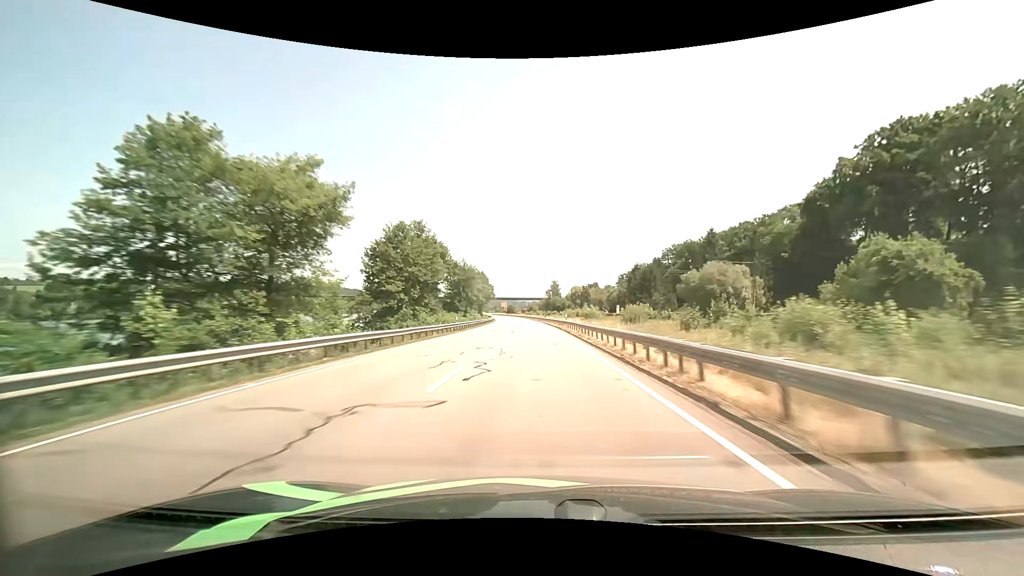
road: primary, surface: asphalt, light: Day
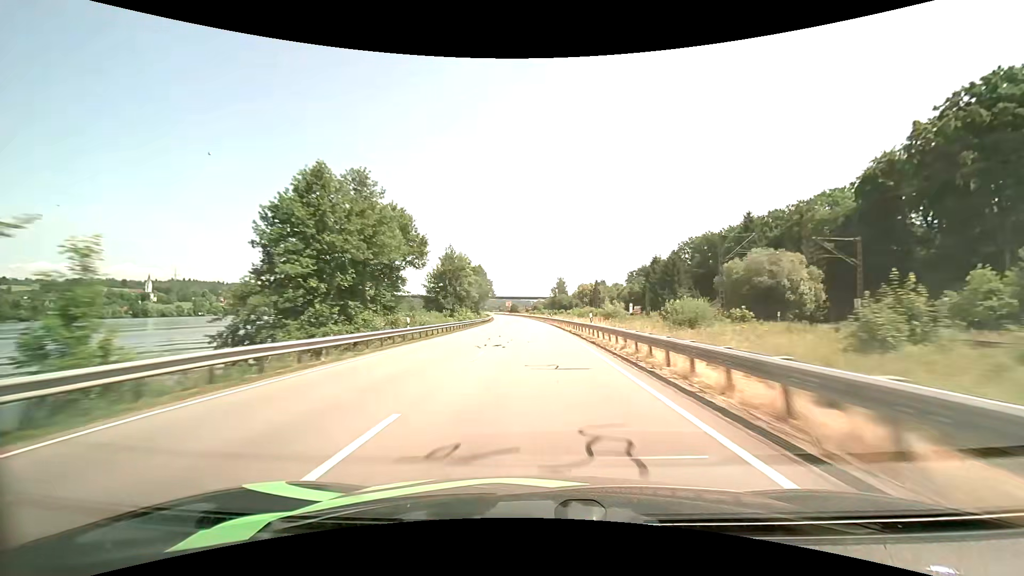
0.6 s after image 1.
(0.0, +18.0) m; 0°
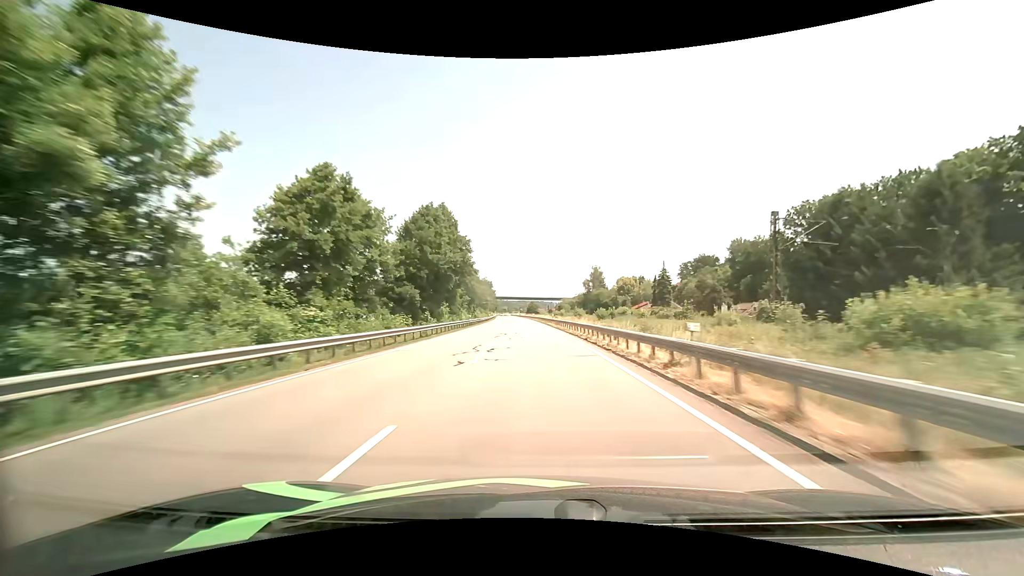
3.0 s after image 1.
(-1.5, +72.1) m; -3°
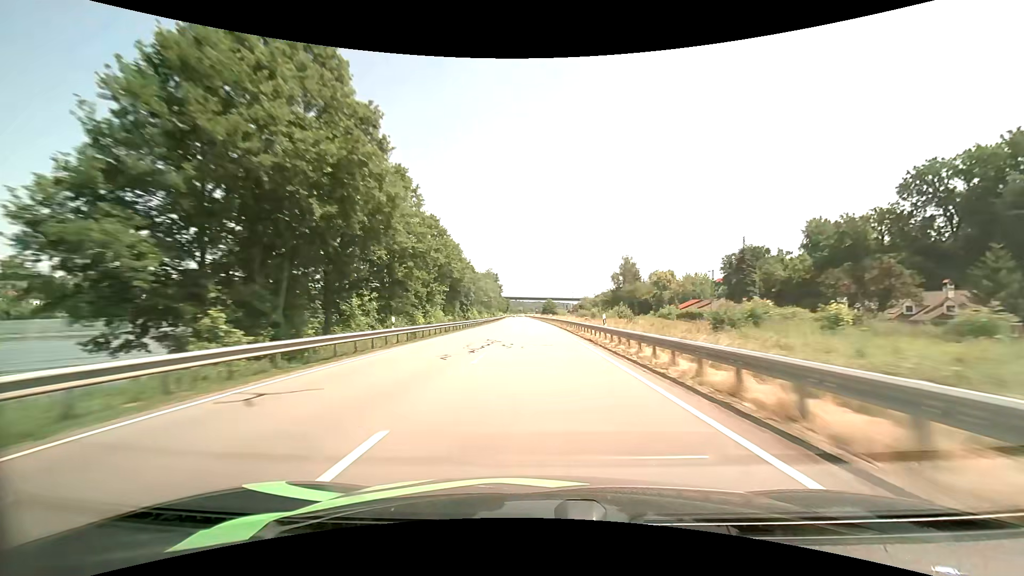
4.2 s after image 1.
(-0.5, +36.1) m; -2°
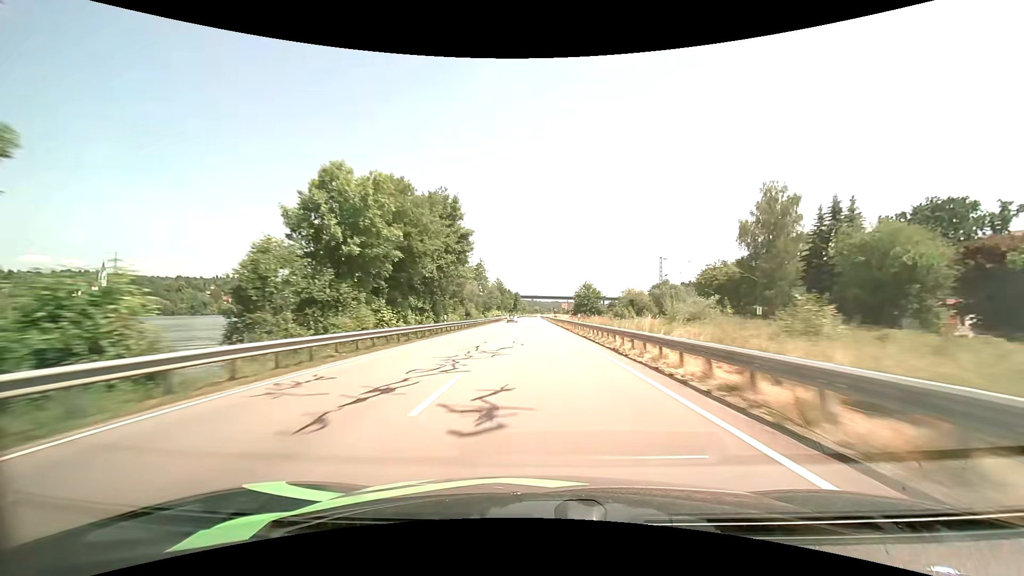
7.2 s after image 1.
(-1.9, +90.4) m; -2°
(0, +10) (0, +20) (0, +30) (0, +40) (0, +50) (0, +60) (0, +70) (0, +80) (-1, +90) (-1, +100) m
